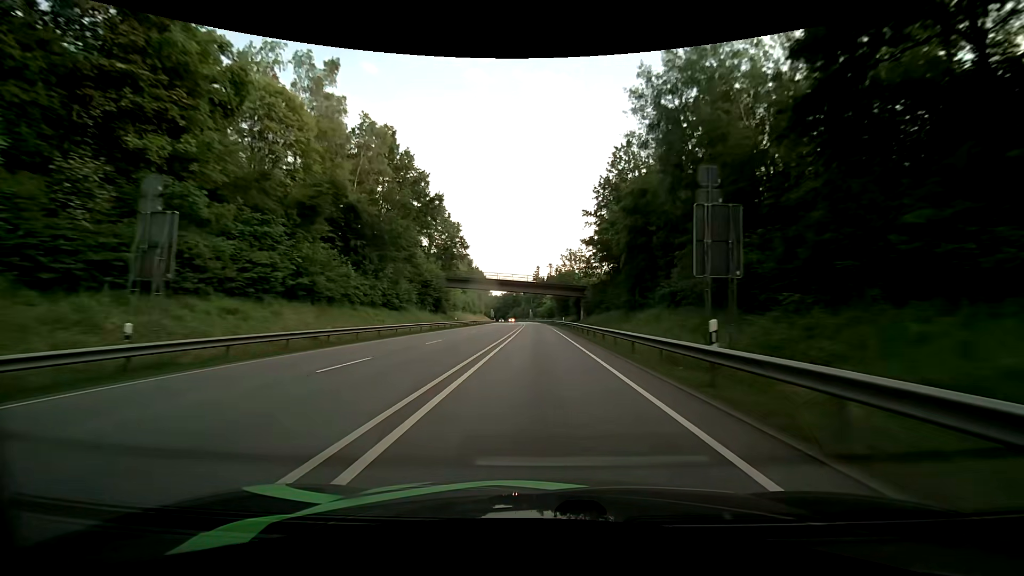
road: primary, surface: asphalt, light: Day
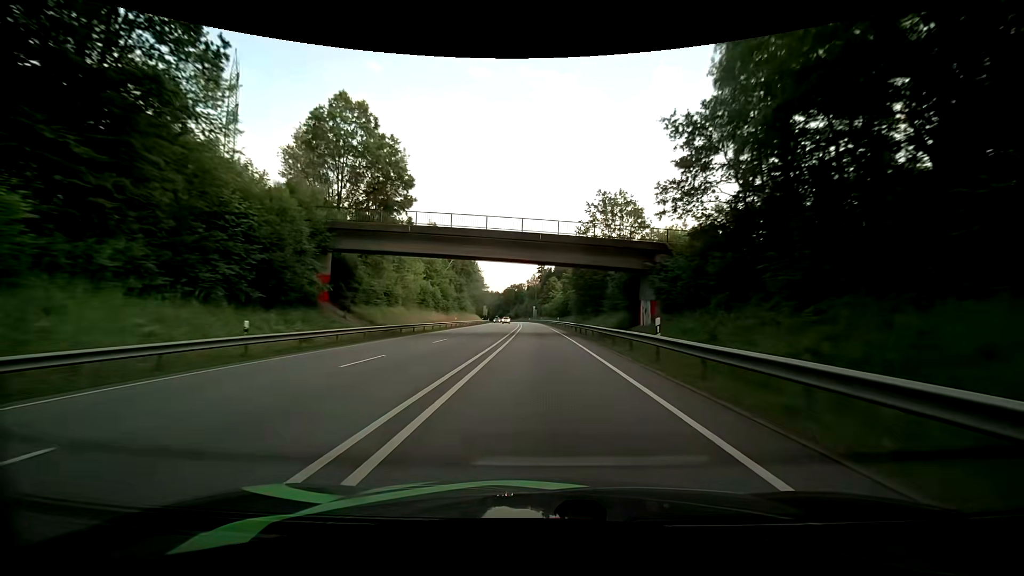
(-0.2, +47.2) m; -1°
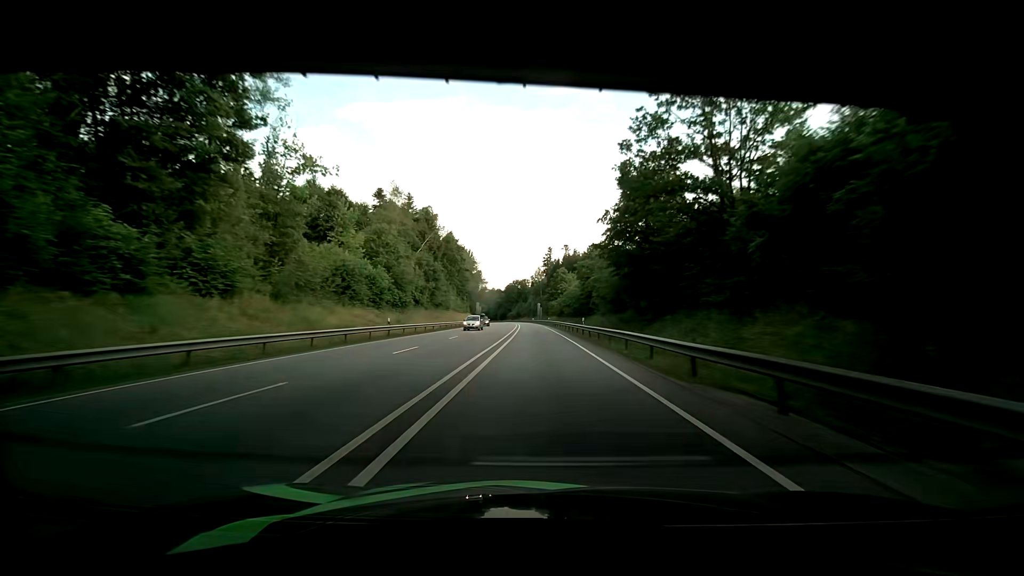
(-0.1, +31.2) m; -1°
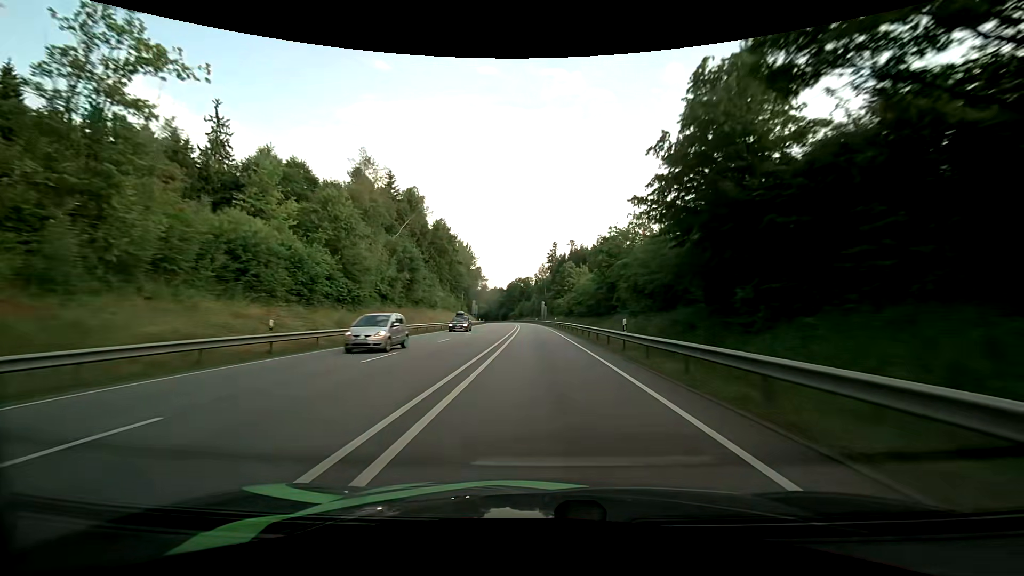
(+0.1, +15.7) m; +1°
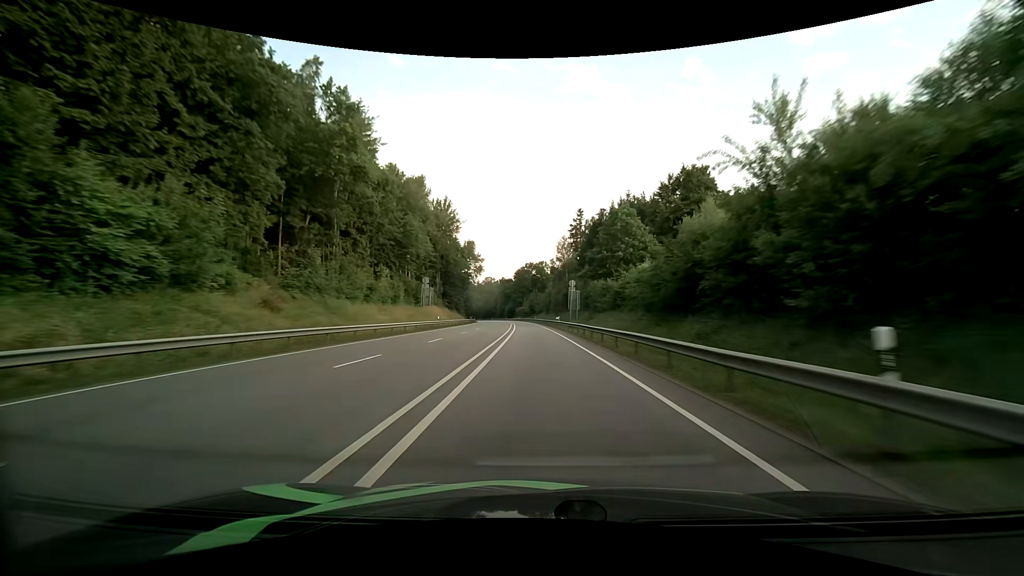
(-2.0, +62.6) m; -3°
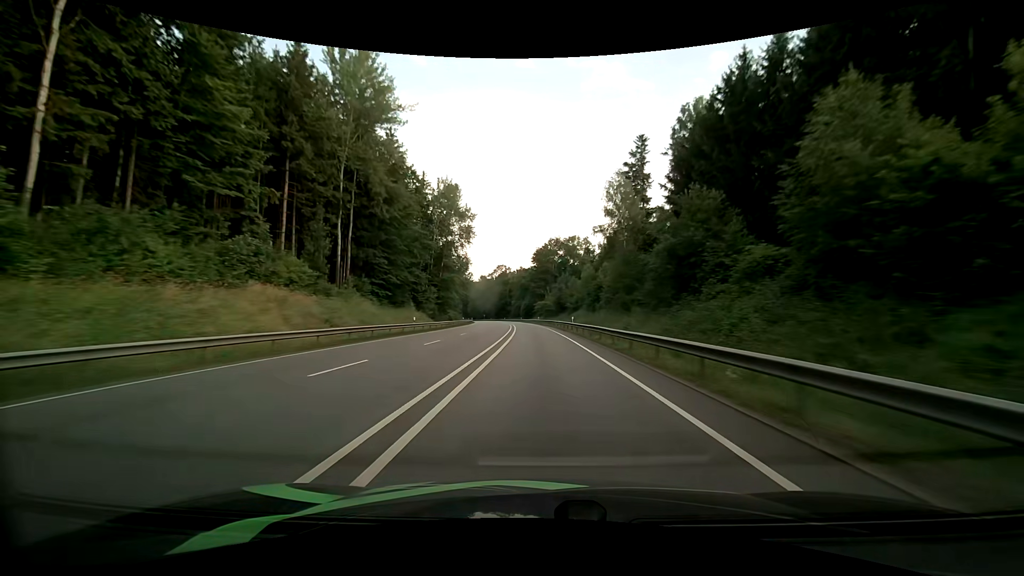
(-1.4, +62.2) m; -3°
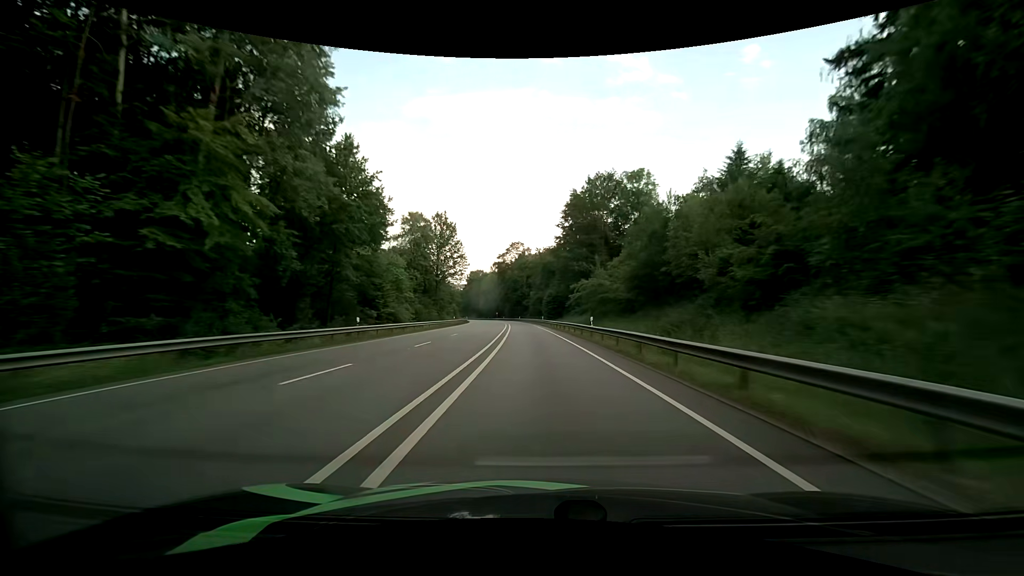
(-1.4, +62.0) m; -3°
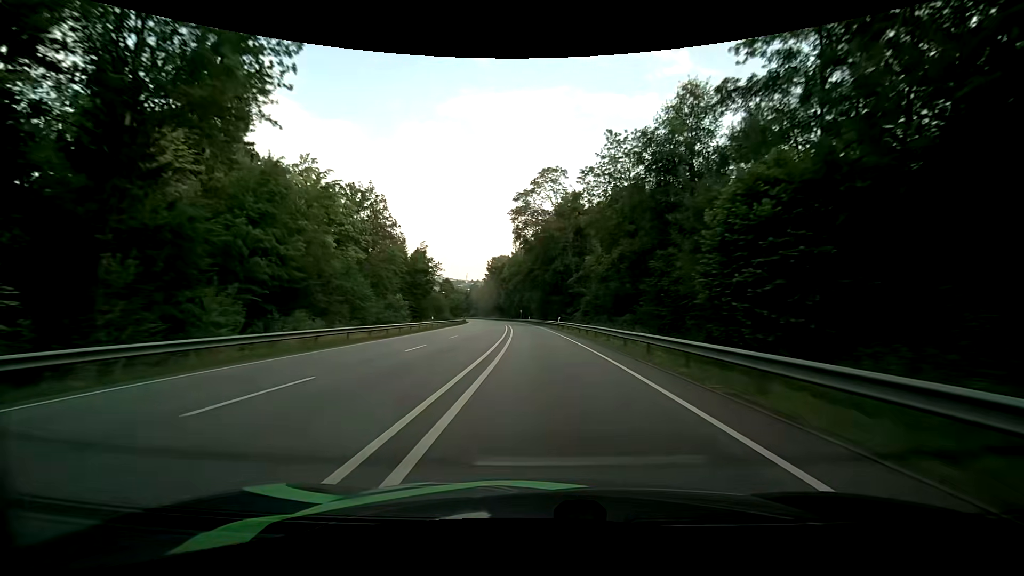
(-3.2, +75.9) m; -4°
(0, +10) (0, +20) (-1, +30) (-1, +40) (-1, +50) (-2, +60) (-3, +70) (-4, +80) (-4, +90) (-5, +100) m
